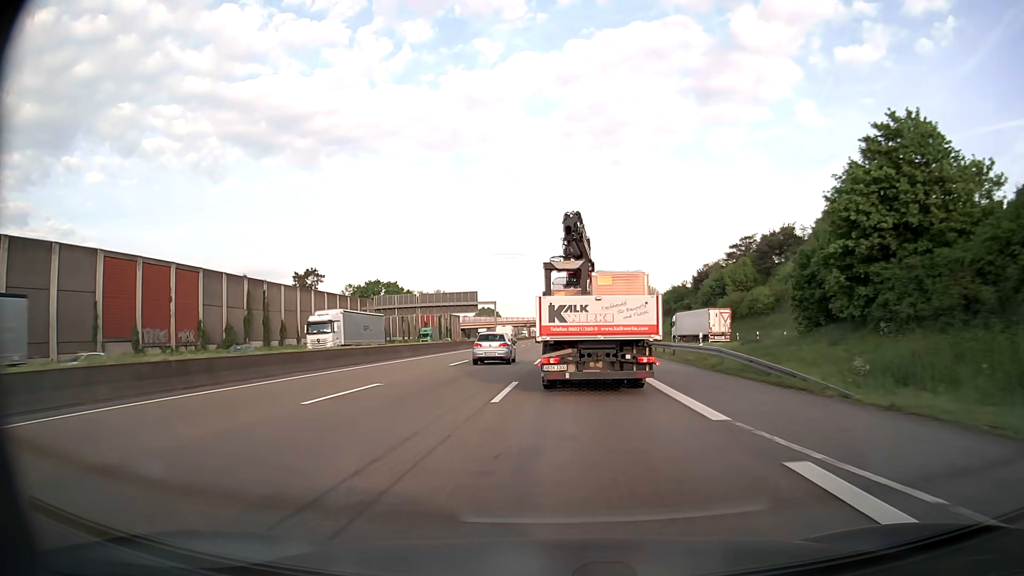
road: motorway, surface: asphalt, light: Day
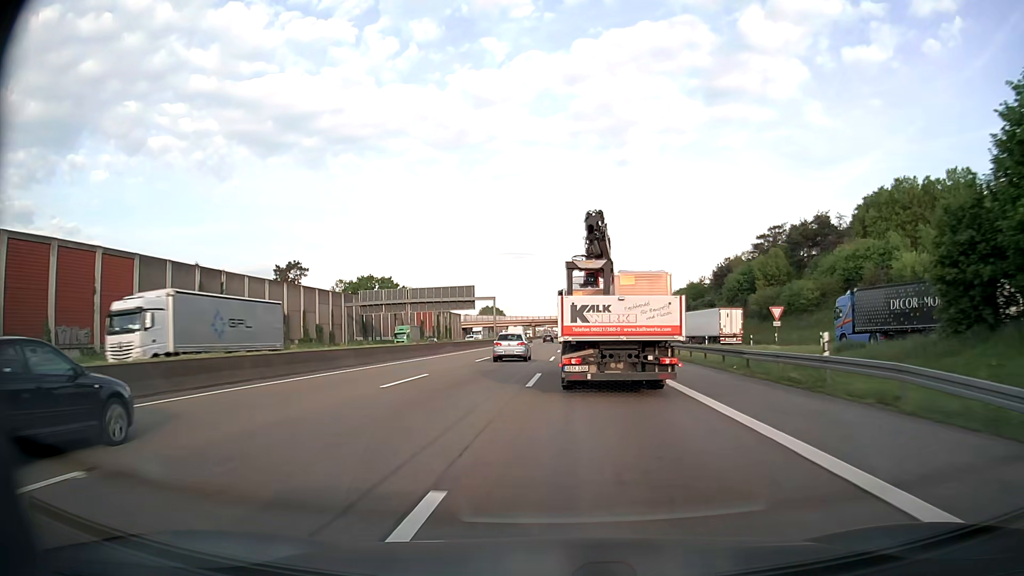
(-0.1, +13.5) m; 0°
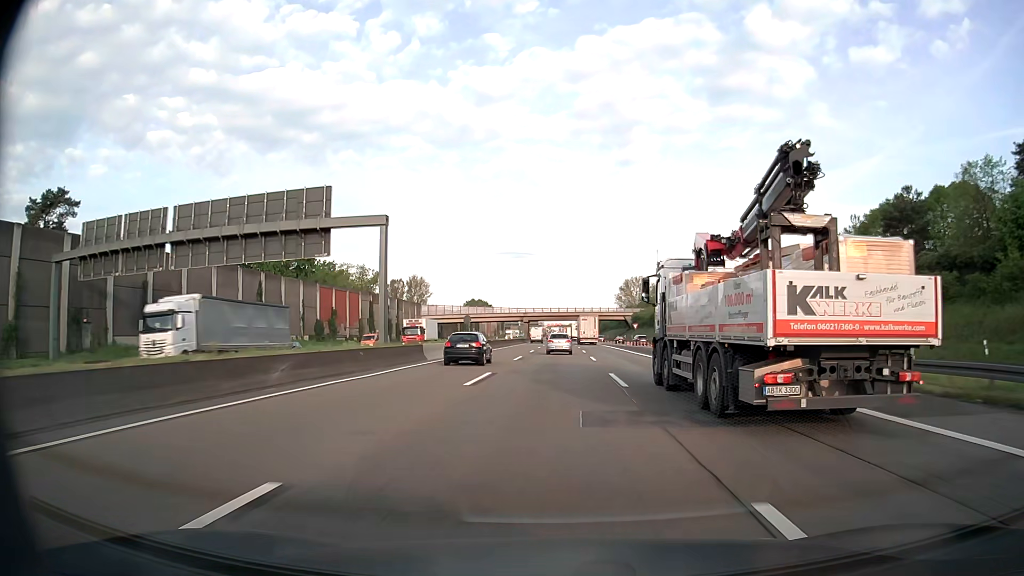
(-1.1, +72.2) m; 0°
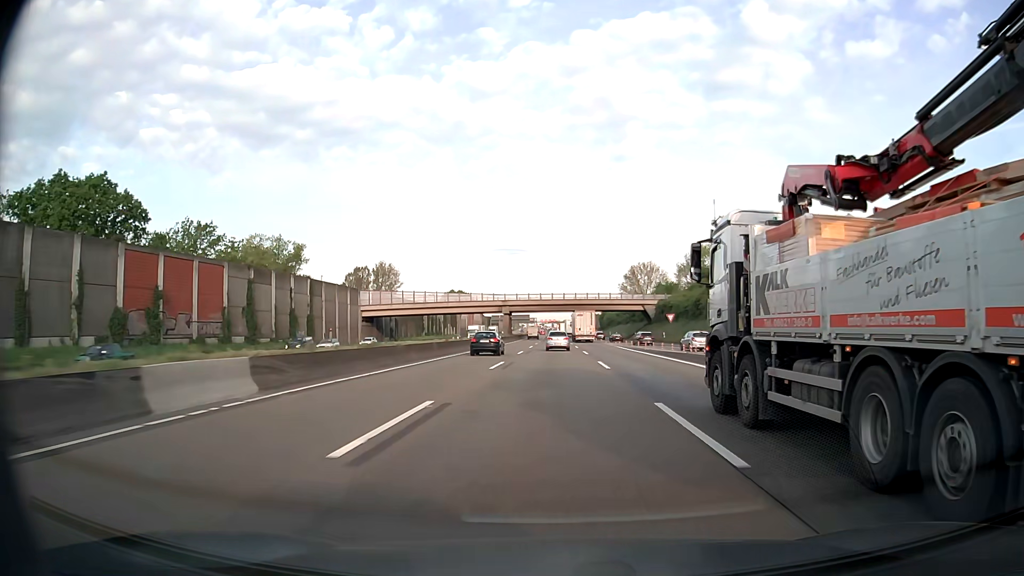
(+0.5, +46.9) m; +1°
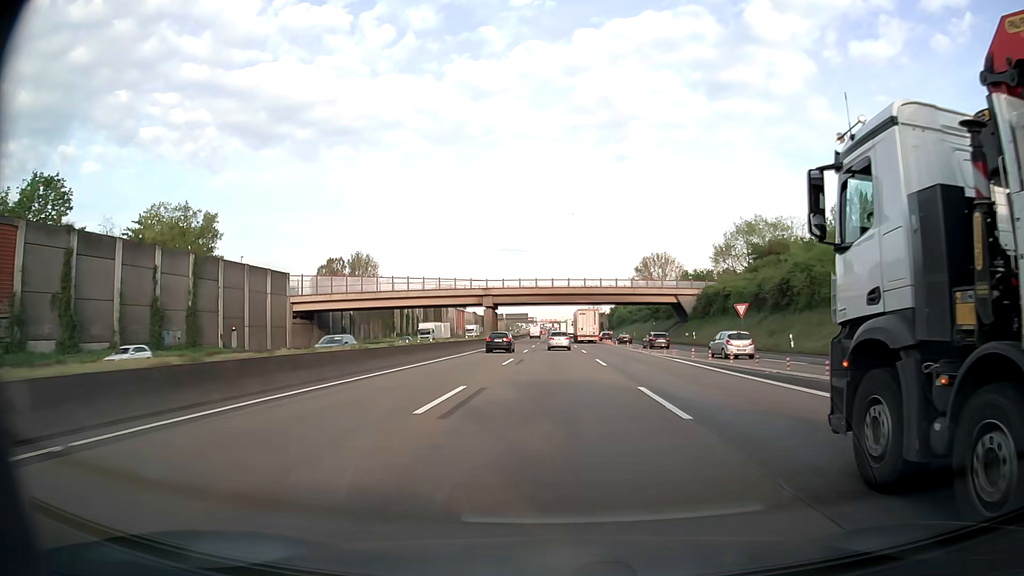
(0.0, +32.2) m; 0°
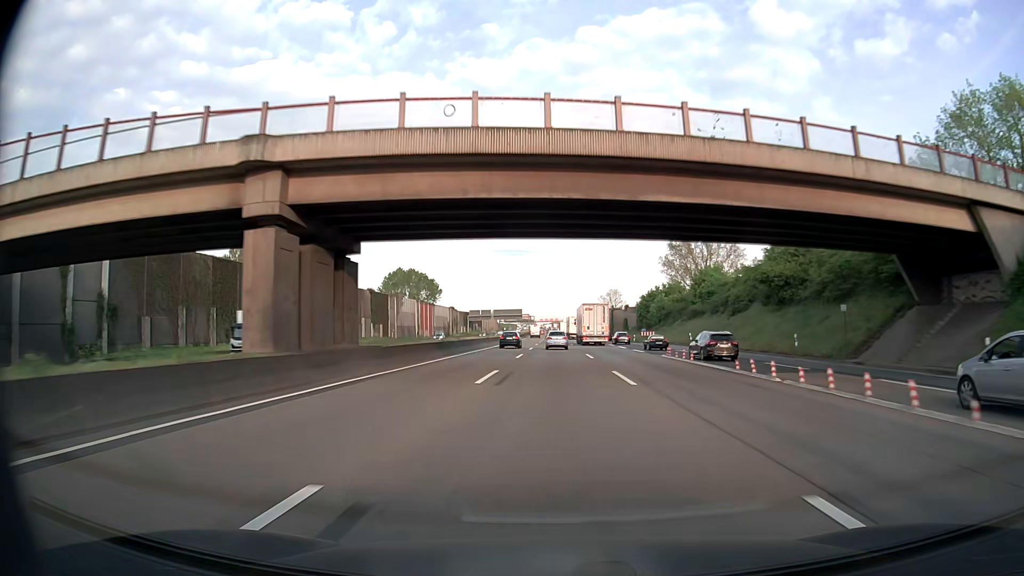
(-0.1, +65.4) m; 0°
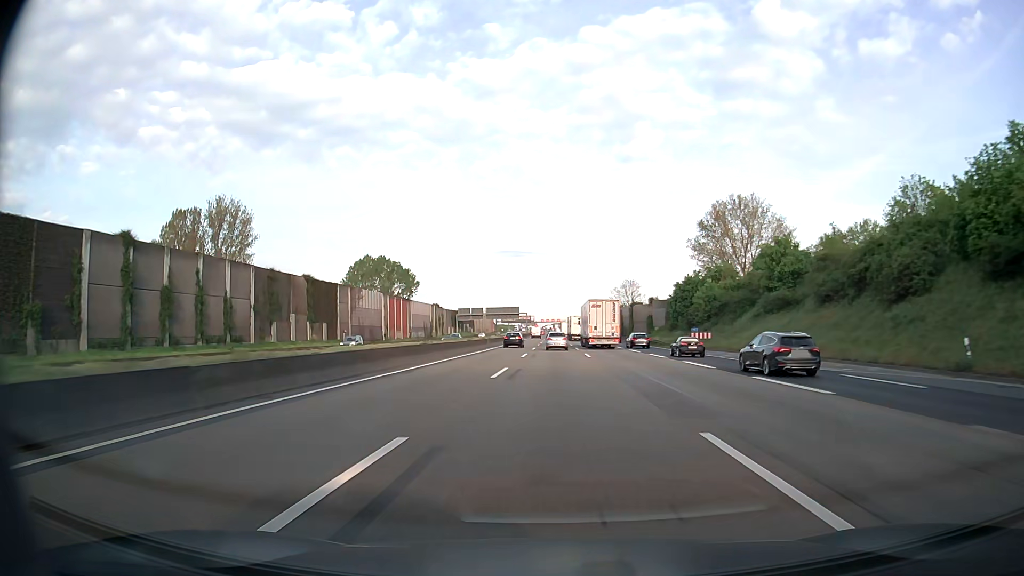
(-0.1, +33.1) m; -1°
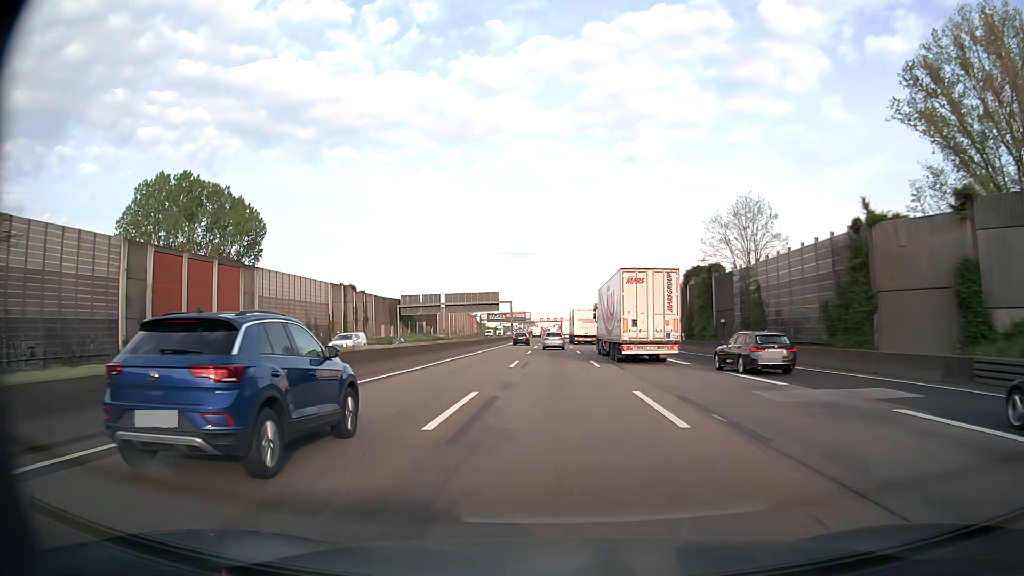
(+0.6, +83.2) m; 0°
(0, +10) (0, +20) (0, +30) (0, +40) (0, +50) (0, +60) (0, +70) (0, +80) (0, +90) (0, +100) m
